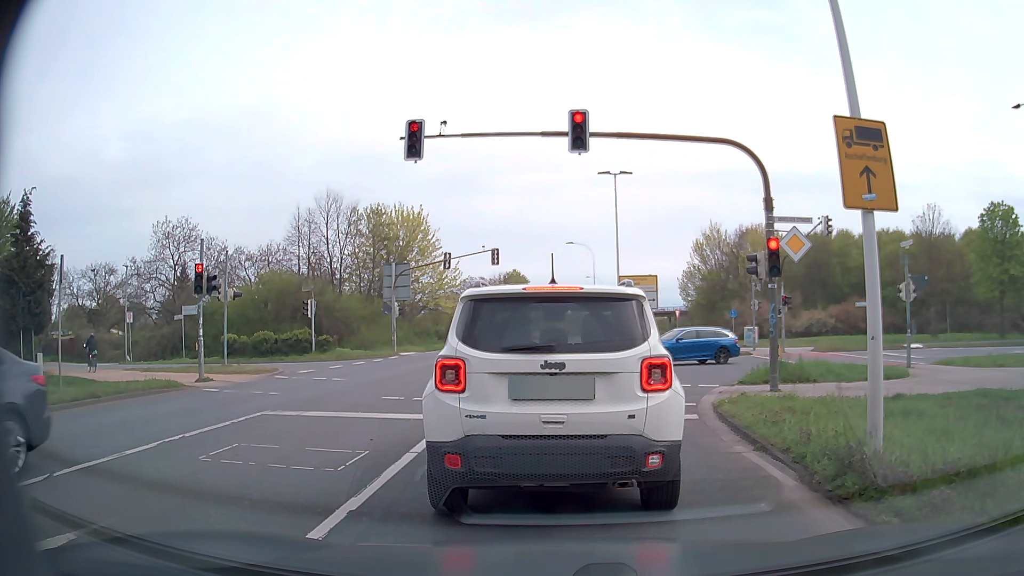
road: secondary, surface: asphalt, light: Day
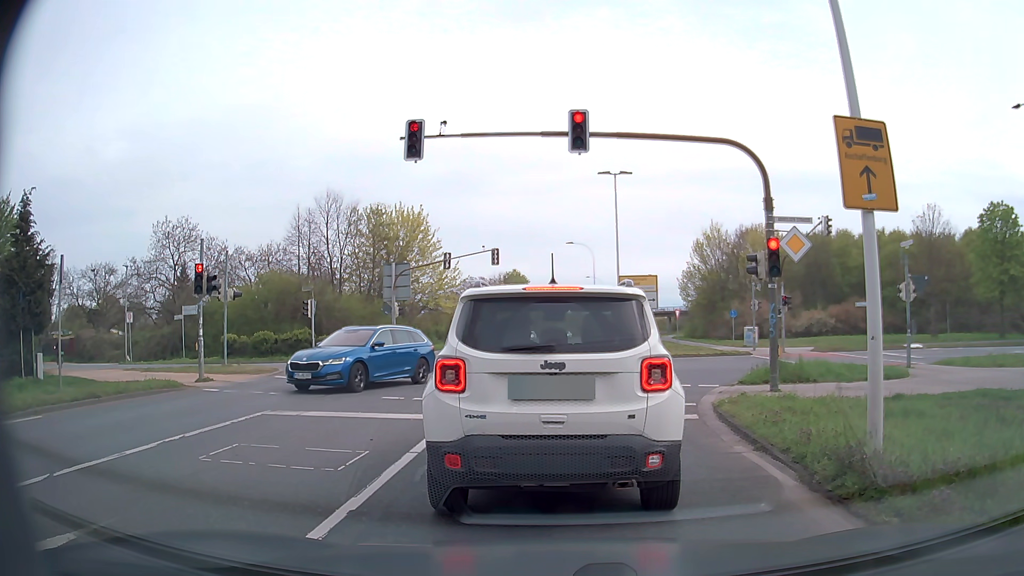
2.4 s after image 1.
(0.0, 0.0) m; 0°
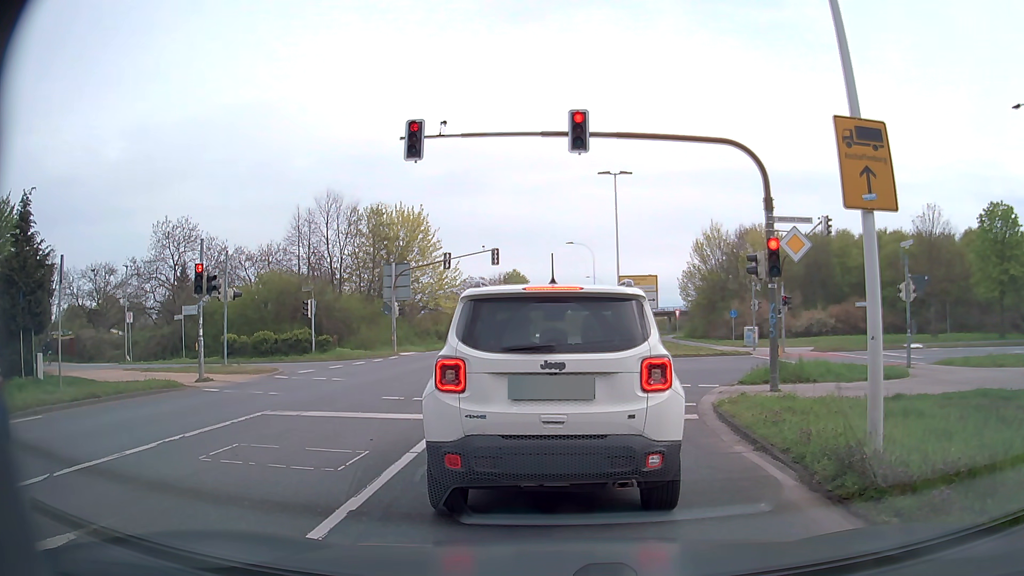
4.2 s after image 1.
(0.0, 0.0) m; 0°
(0, +10) (0, +20) (+1, +30) (+1, +40) (+1, +50) (+2, +60) (+2, +70) (+3, +80) (+4, +90) (+5, +100) m
